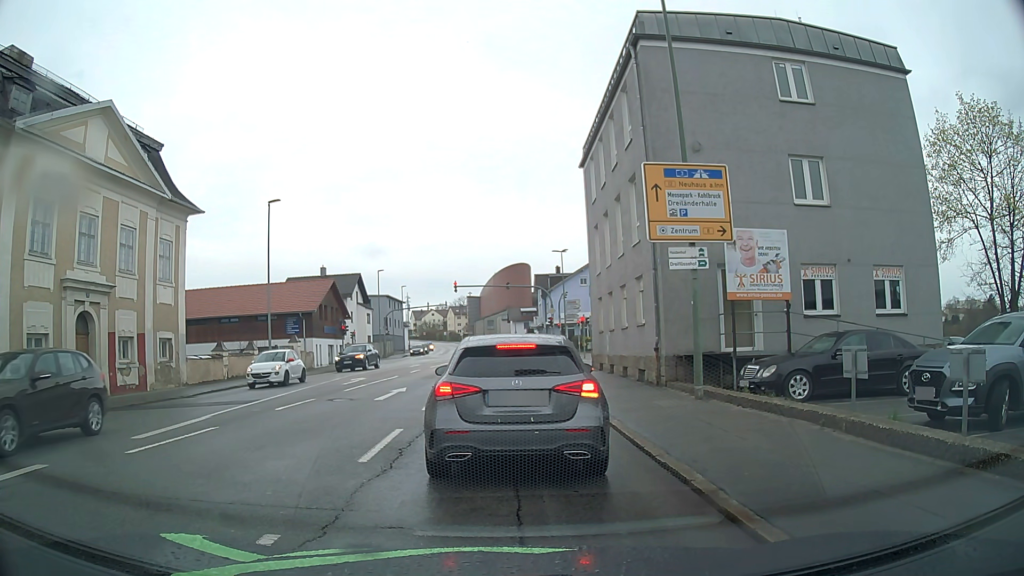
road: tertiary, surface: asphalt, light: Day
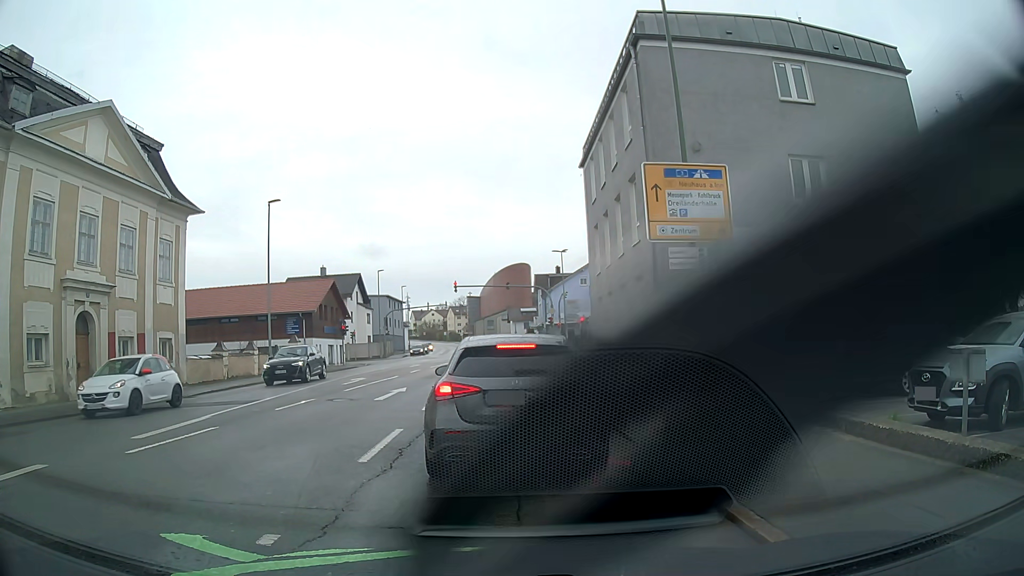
(0.0, 0.0) m; 0°
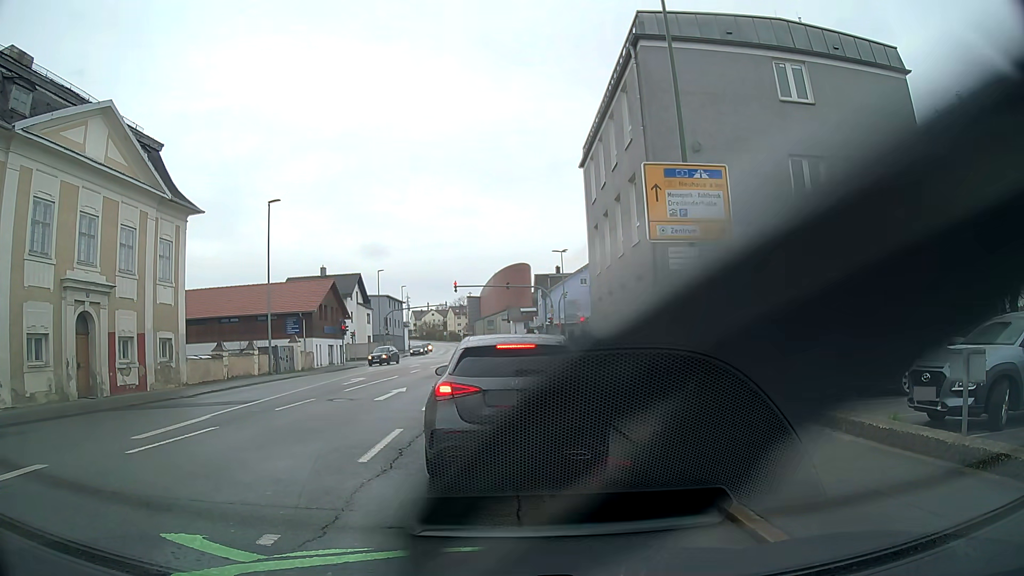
(0.0, 0.0) m; 0°
(0, +10) (0, +20) (0, +30) (0, +40) (0, +50) (0, +60) (0, +70) (0, +80) (-1, +90) (-2, +100) m
